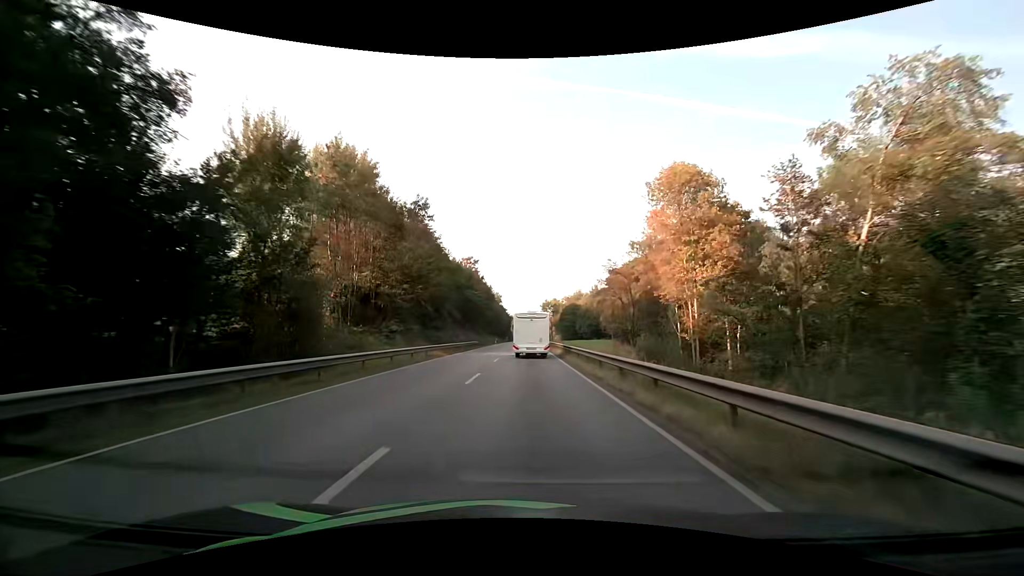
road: primary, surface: asphalt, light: Day
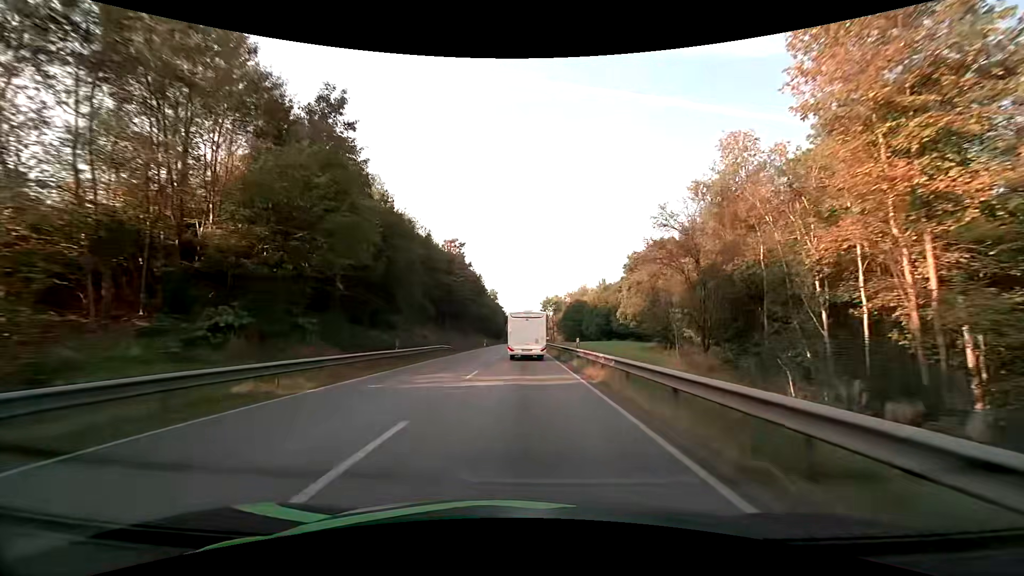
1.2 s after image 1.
(+0.1, +21.8) m; 0°
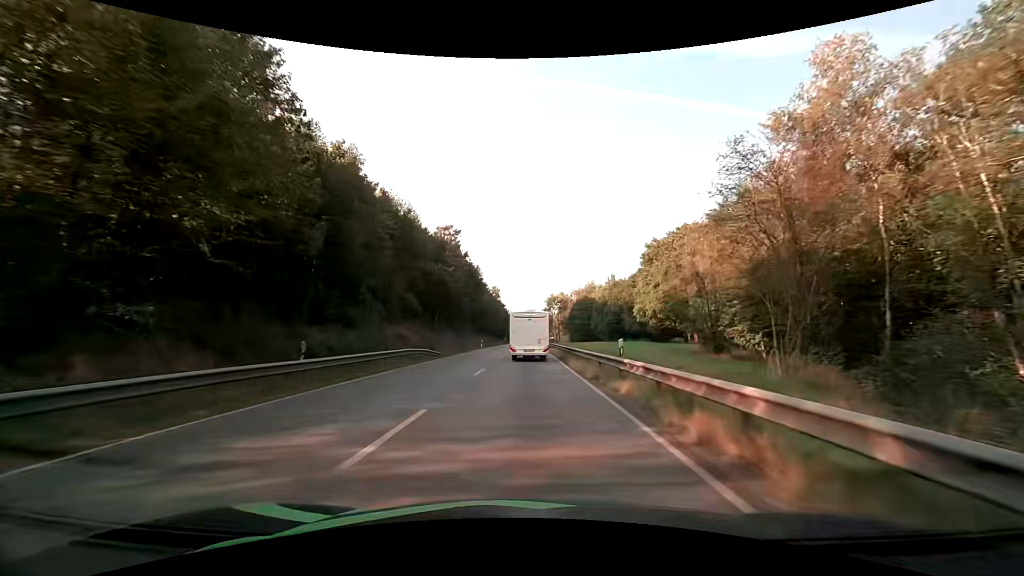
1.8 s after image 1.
(0.0, +10.6) m; 0°
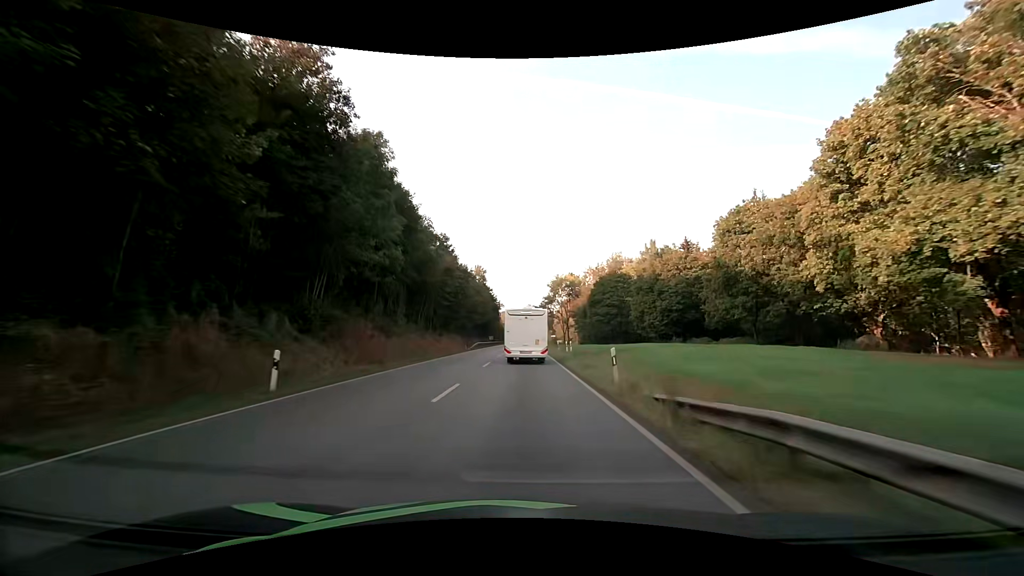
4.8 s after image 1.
(0.0, +52.8) m; 0°
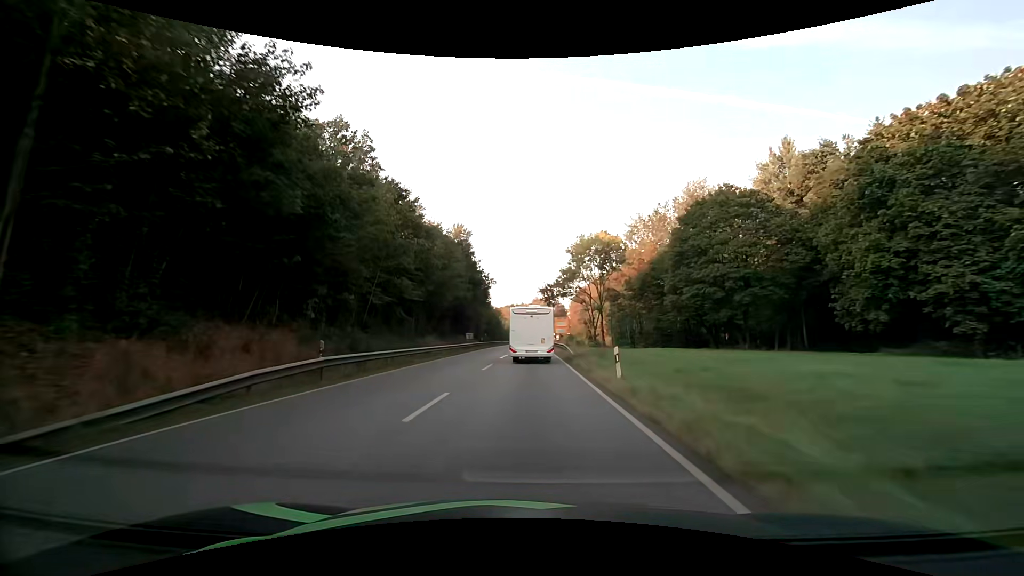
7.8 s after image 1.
(-0.3, +50.2) m; -1°
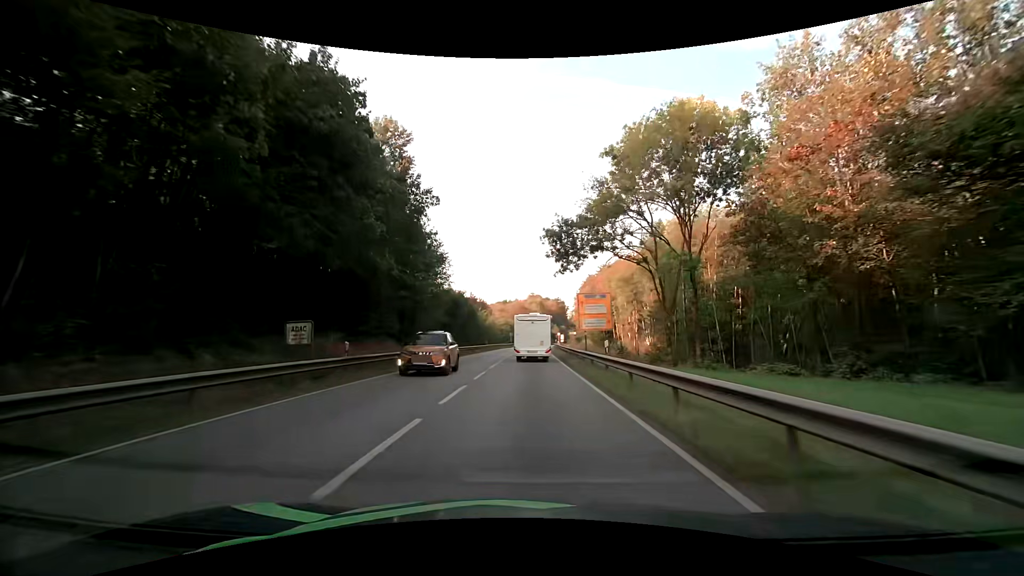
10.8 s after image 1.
(+0.1, +45.6) m; +1°
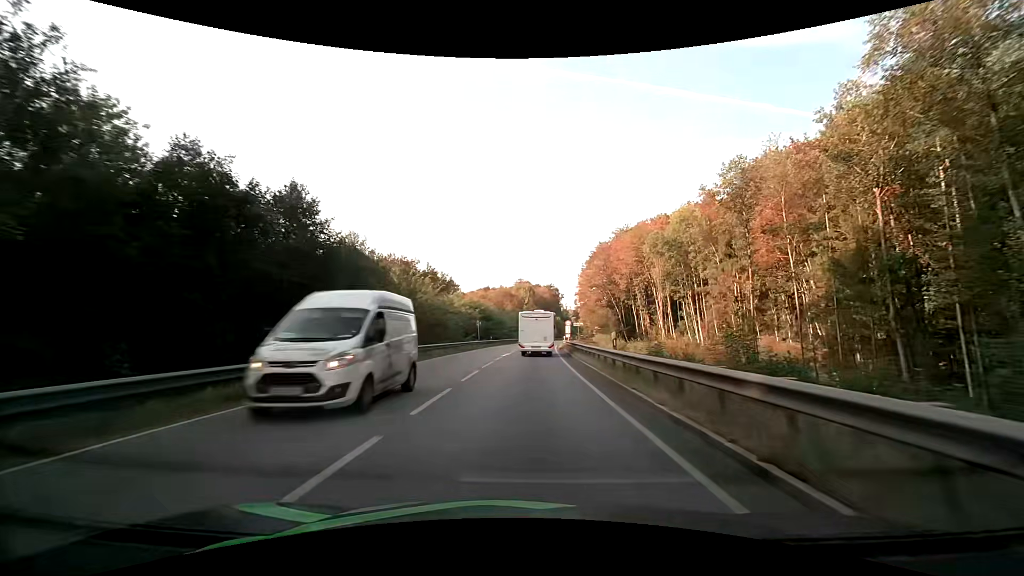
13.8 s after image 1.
(+0.3, +49.3) m; +1°
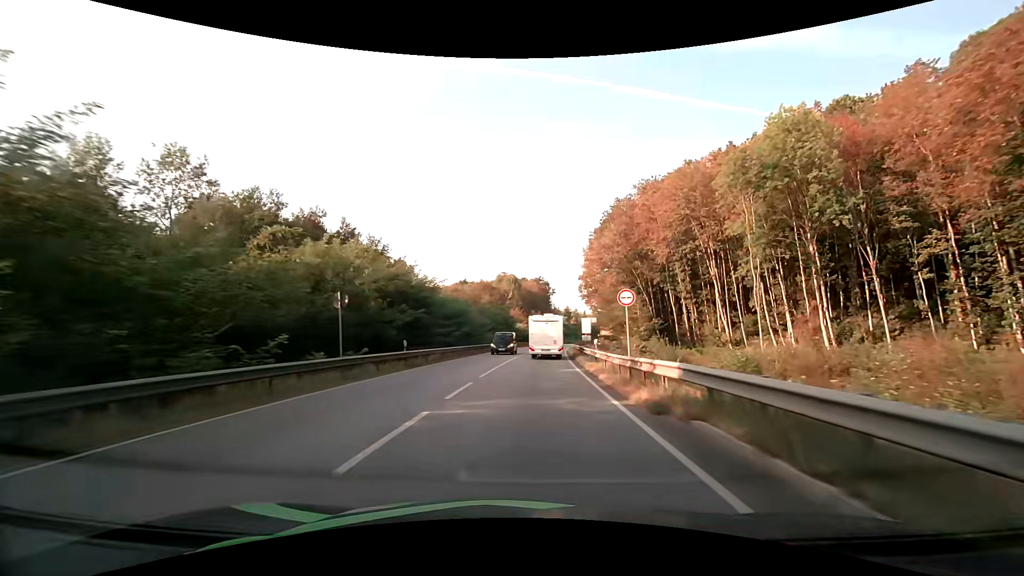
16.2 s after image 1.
(+0.5, +38.9) m; +1°
(0, +10) (0, +20) (+1, +30) (+1, +40) (+2, +50) (+3, +60) (+4, +70) (+5, +80) (+6, +90) (+7, +100) m
